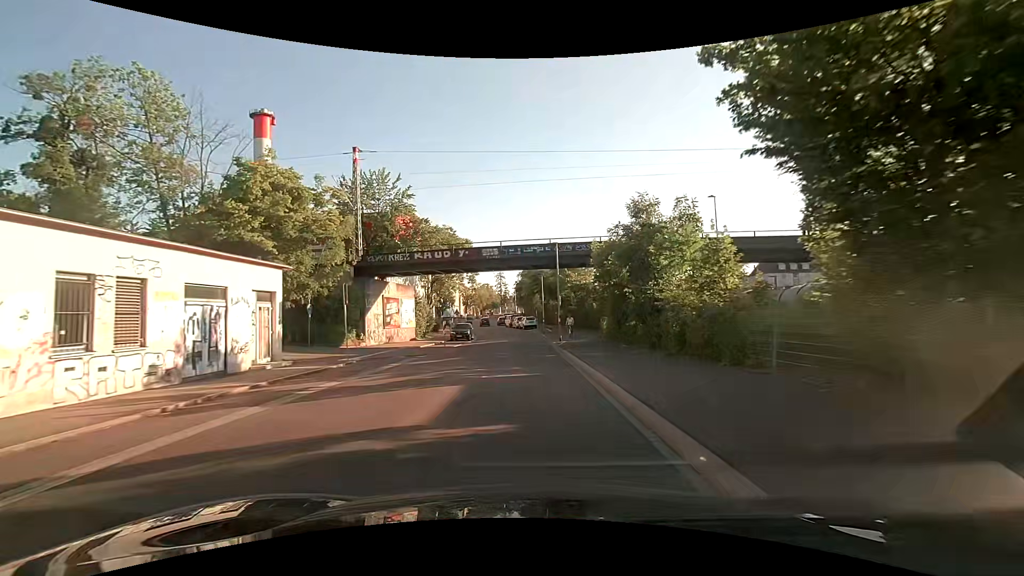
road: tertiary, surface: asphalt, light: Day
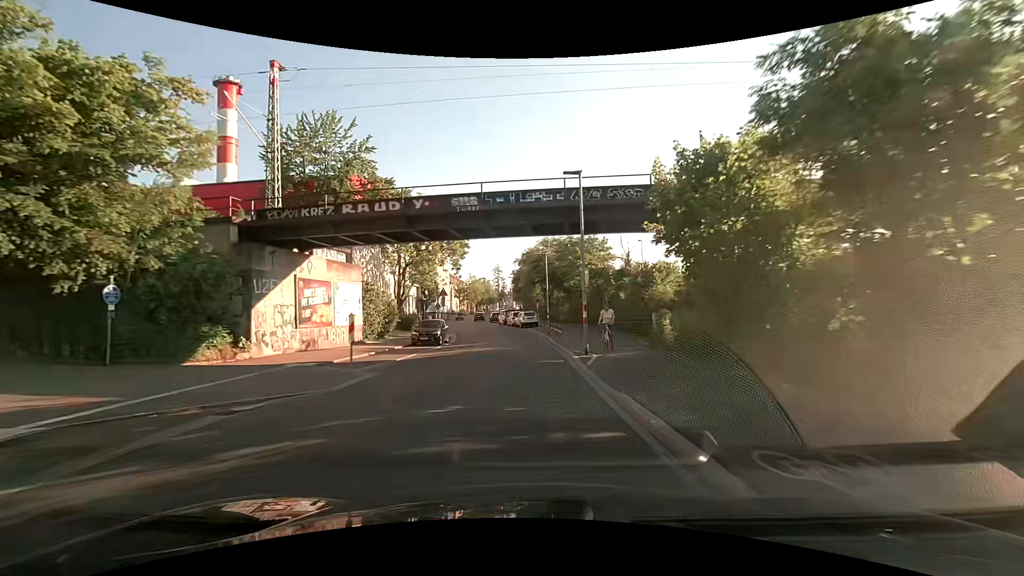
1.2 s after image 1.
(+0.1, +14.6) m; 0°
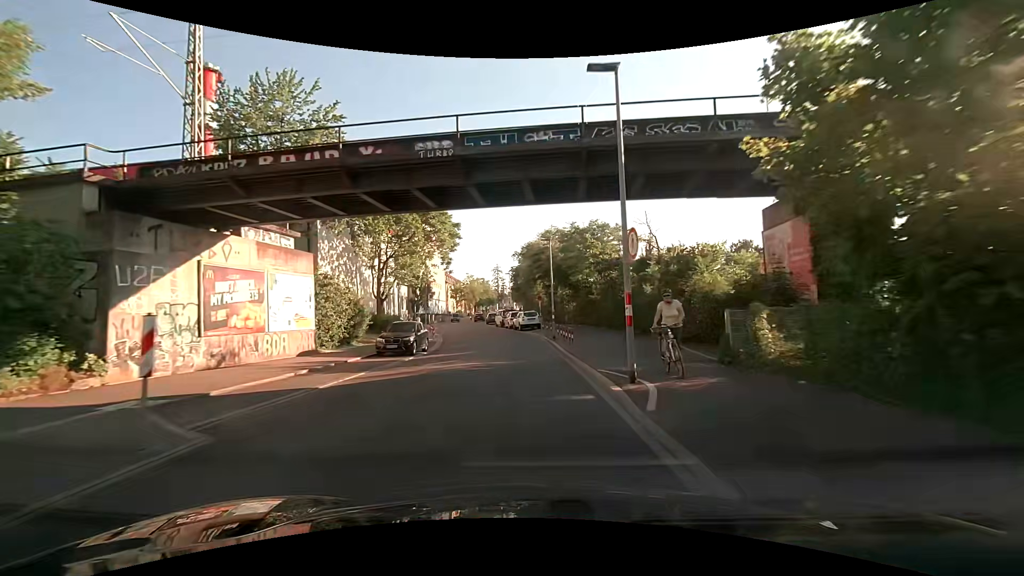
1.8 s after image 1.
(0.0, +7.3) m; 0°
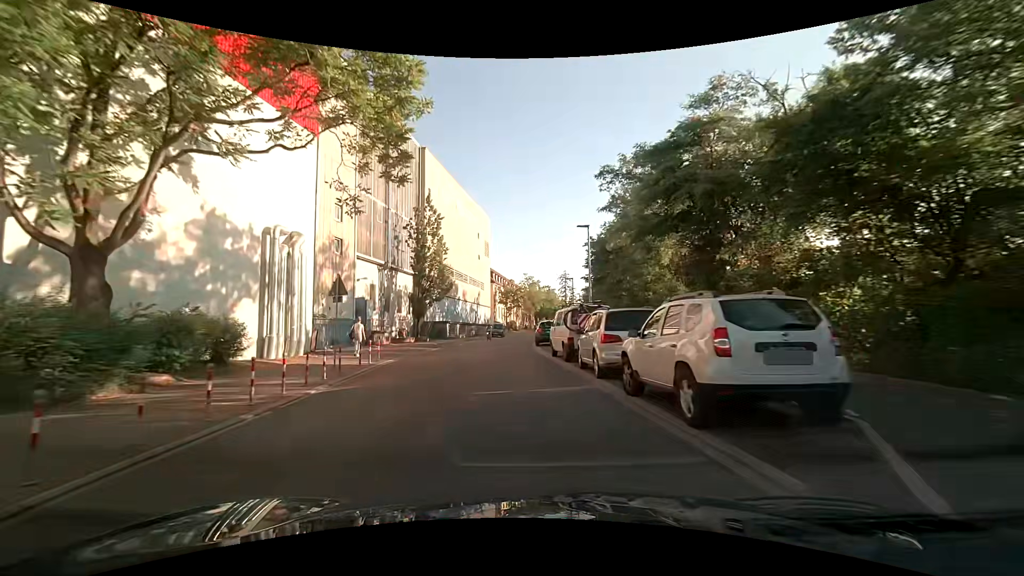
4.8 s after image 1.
(-1.4, +35.6) m; -8°
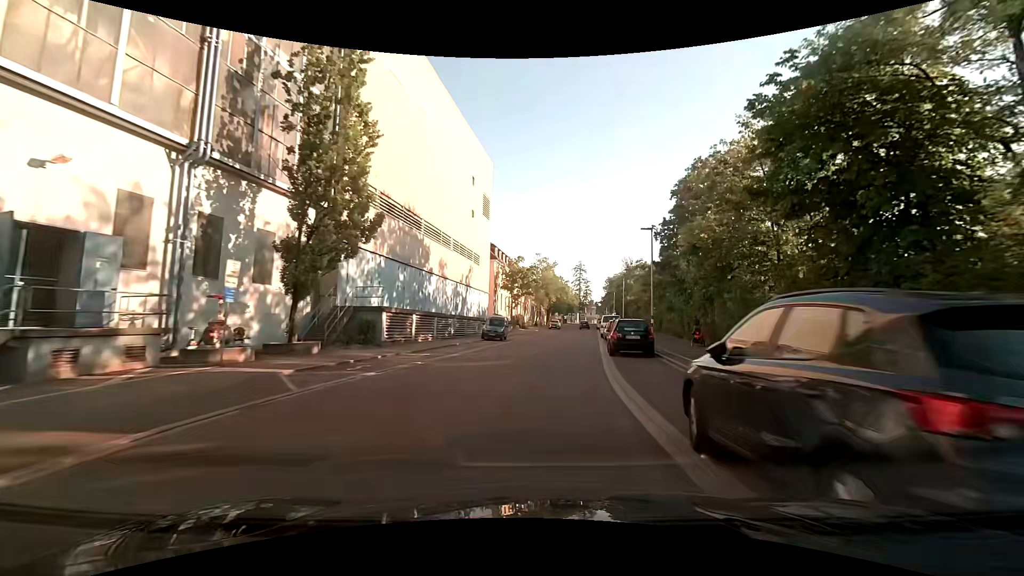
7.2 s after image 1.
(-1.2, +27.8) m; -1°
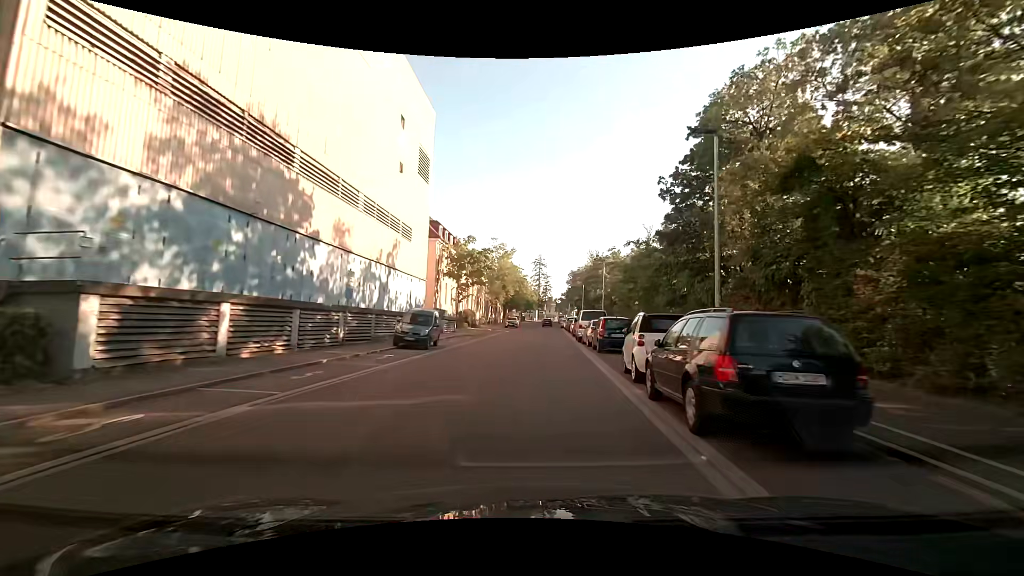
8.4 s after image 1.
(+0.7, +13.9) m; +6°
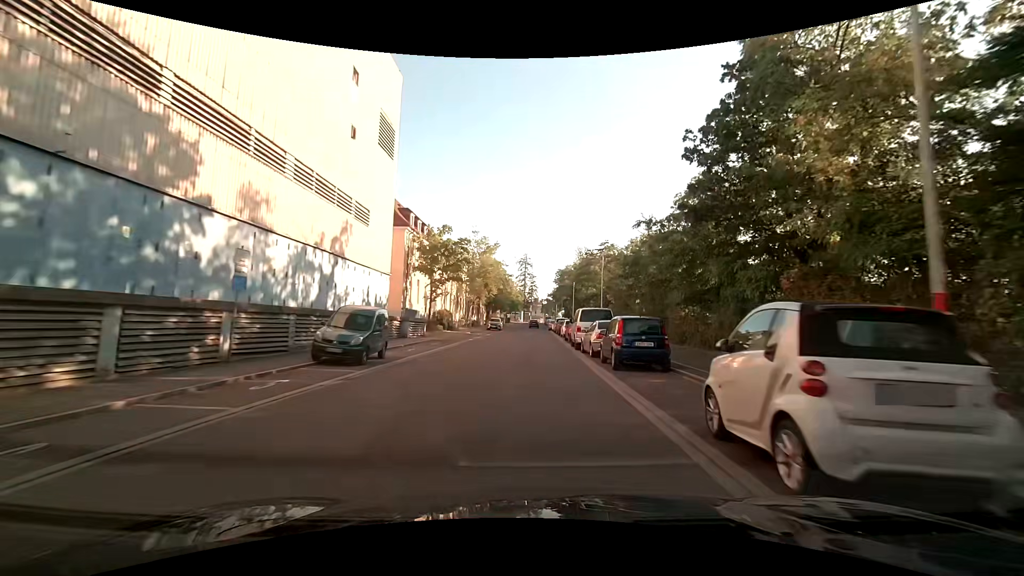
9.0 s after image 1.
(+0.1, +7.0) m; +1°
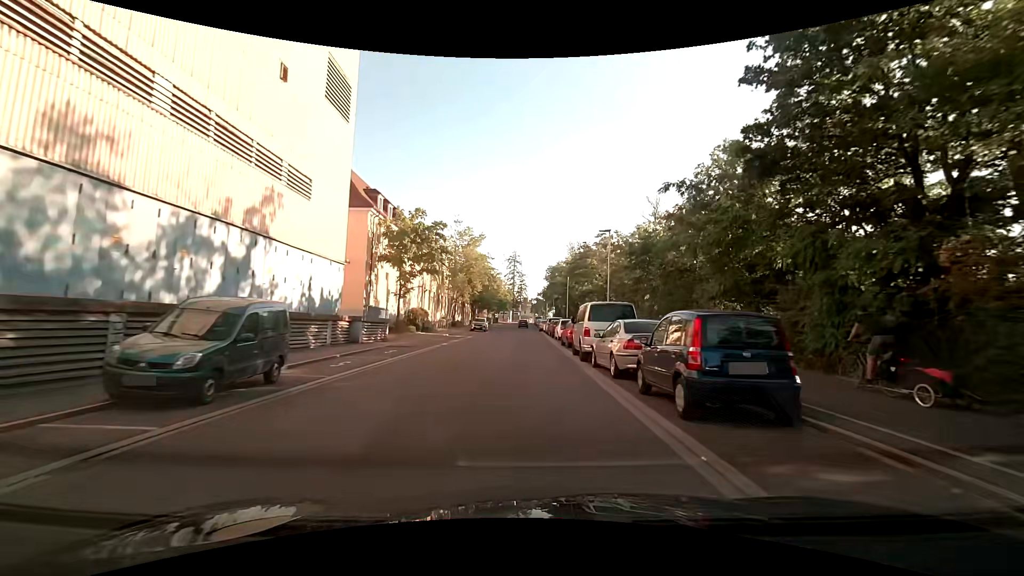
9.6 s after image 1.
(+0.1, +7.1) m; +2°
(0, +10) (0, +20) (0, +30) (-1, +40) (-1, +50) (-1, +60) (-1, +70) (-1, +80) (-1, +90) (-2, +100) m
